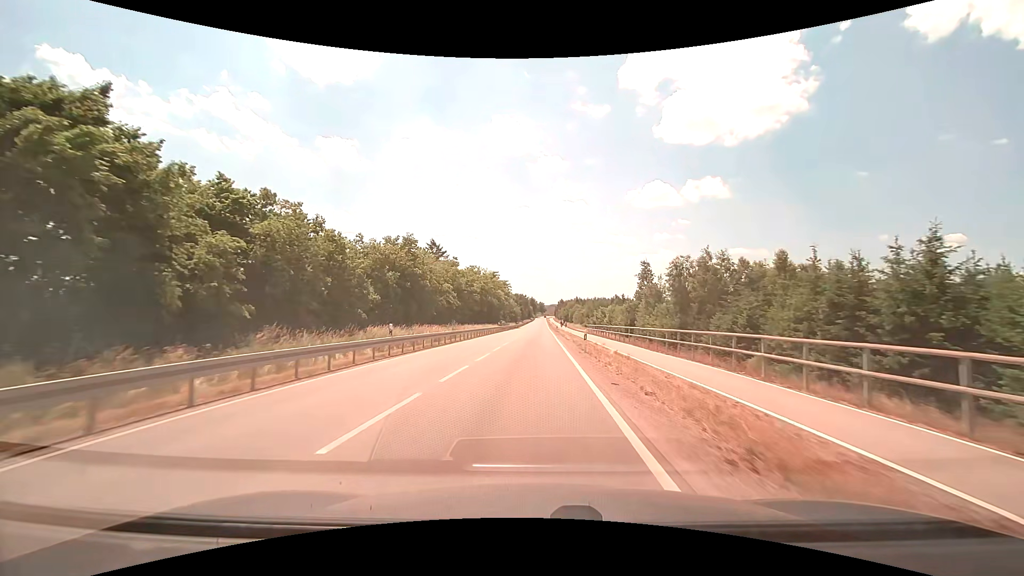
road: tertiary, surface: asphalt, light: Day
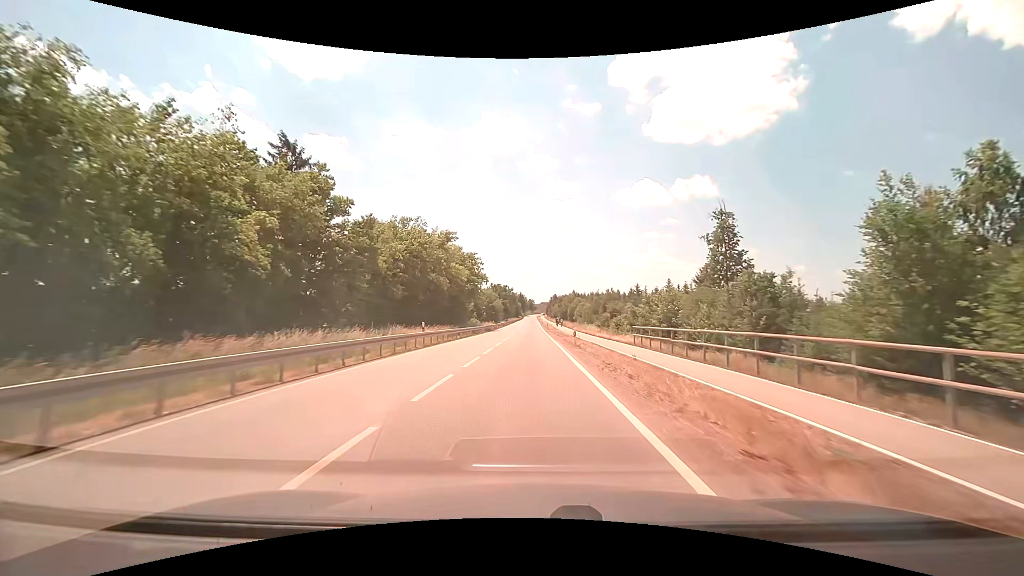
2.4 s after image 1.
(+0.4, +44.9) m; +1°
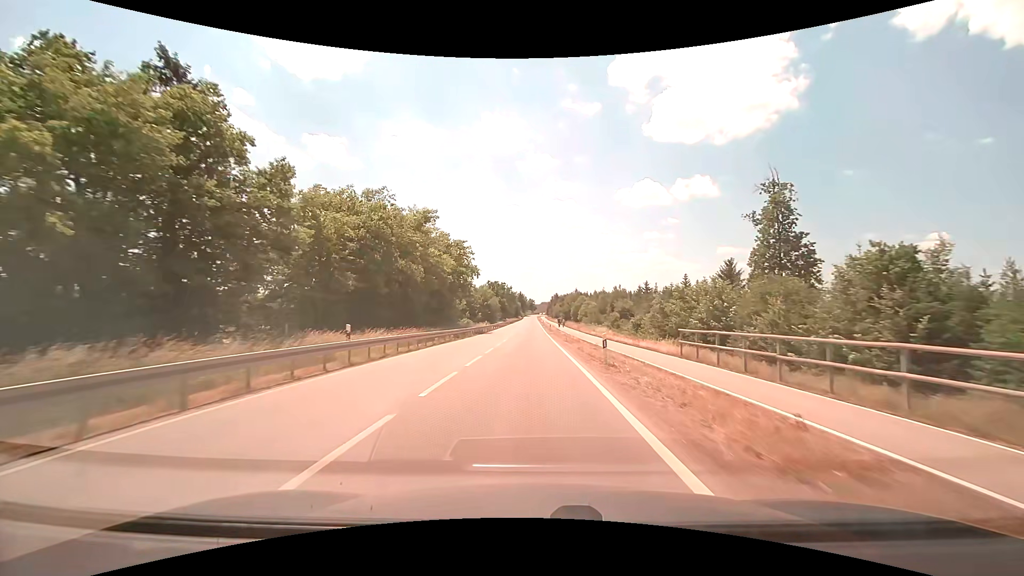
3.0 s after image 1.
(0.0, +11.5) m; 0°
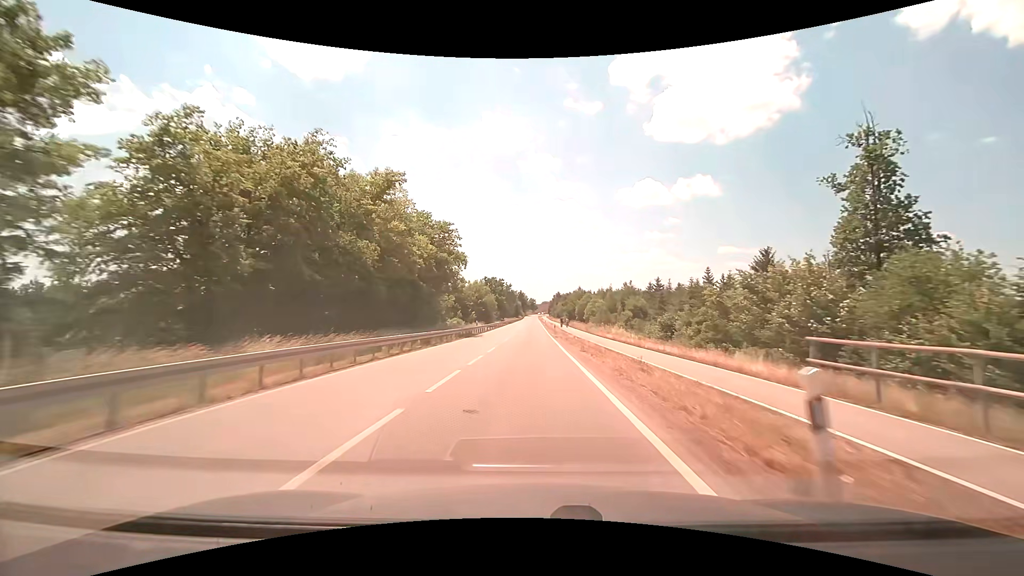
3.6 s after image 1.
(0.0, +11.6) m; 0°
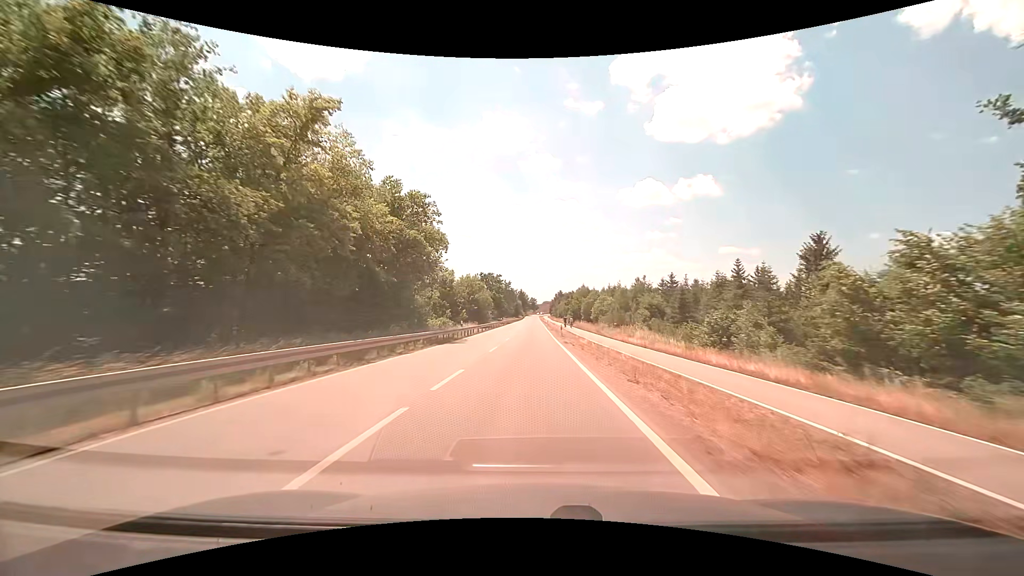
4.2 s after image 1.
(0.0, +11.7) m; 0°
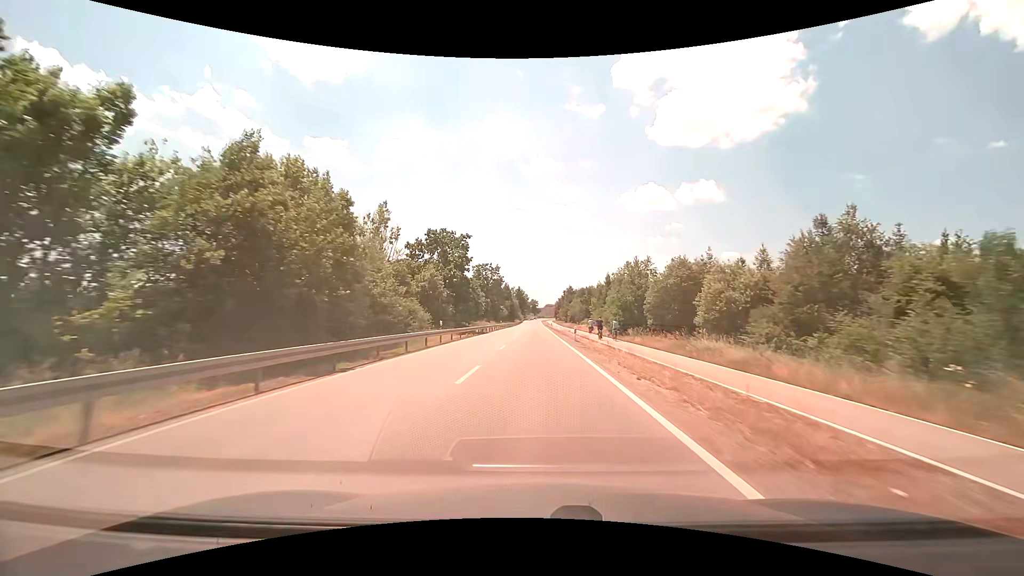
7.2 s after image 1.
(-0.4, +59.5) m; 0°
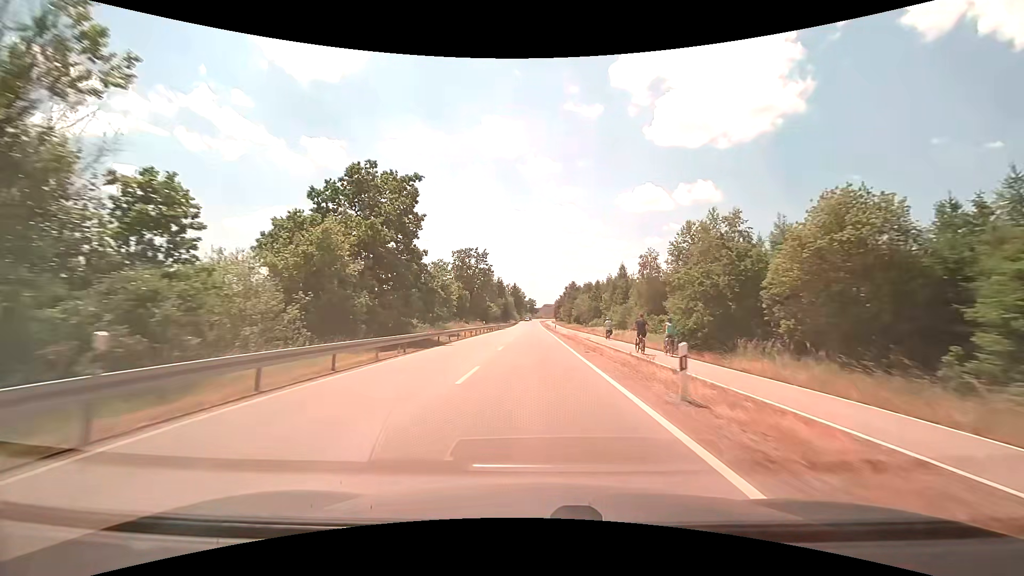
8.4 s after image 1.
(+0.1, +24.0) m; 0°
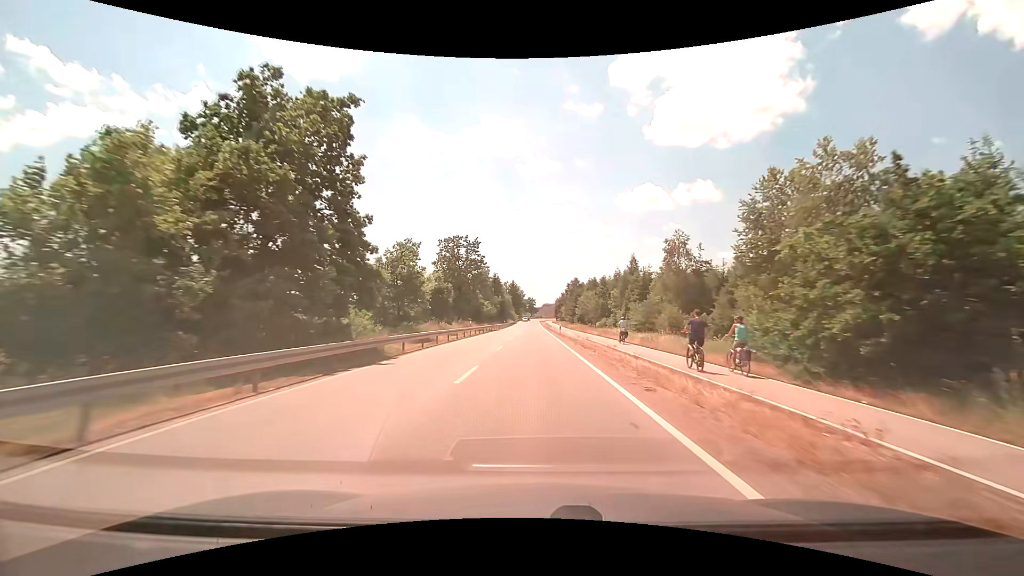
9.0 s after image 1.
(0.0, +12.1) m; 0°
(0, +10) (0, +20) (0, +30) (0, +40) (0, +50) (0, +60) (0, +70) (0, +80) (0, +90) (0, +100) m
